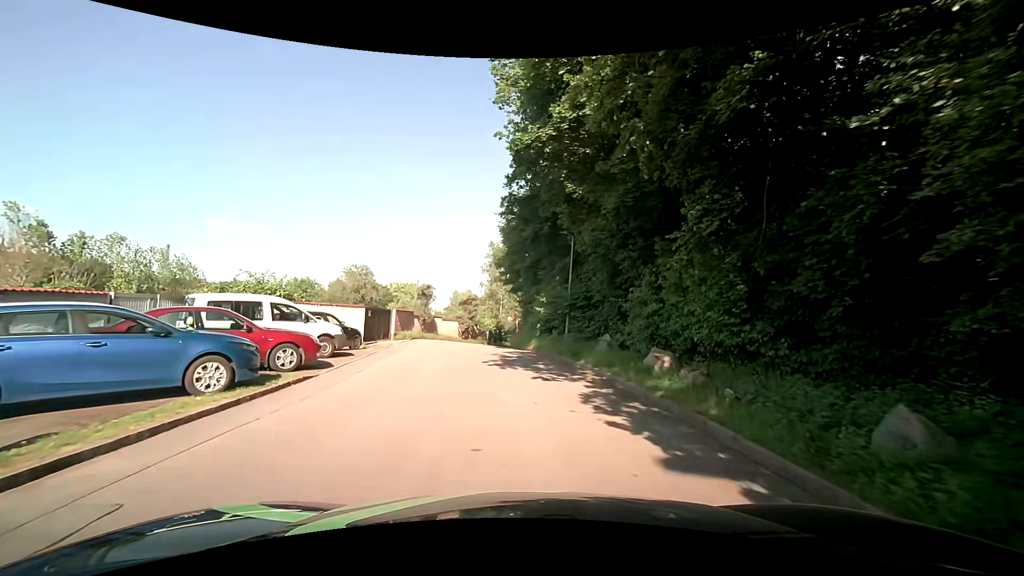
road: service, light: Day
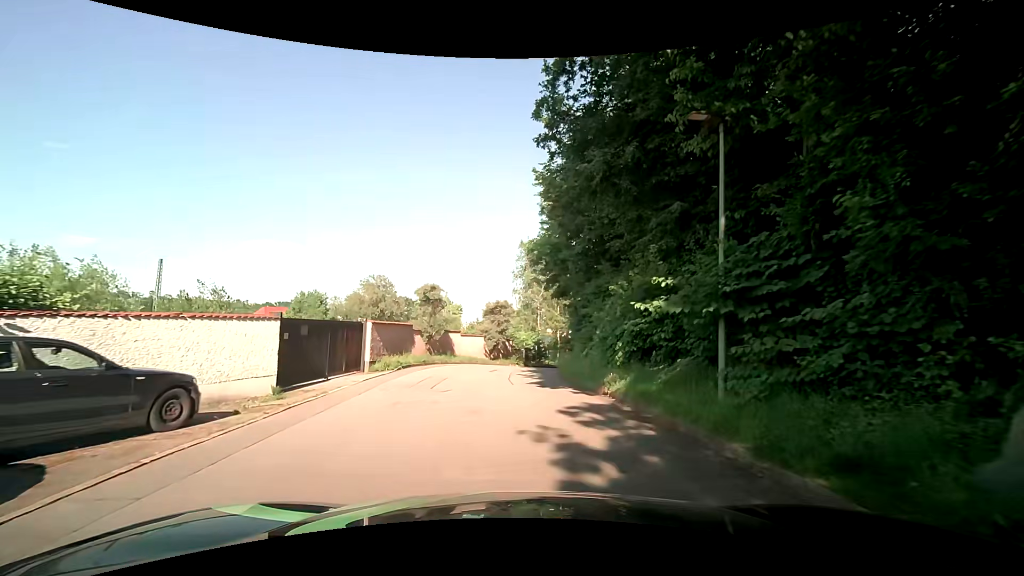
(-0.4, +12.3) m; -5°
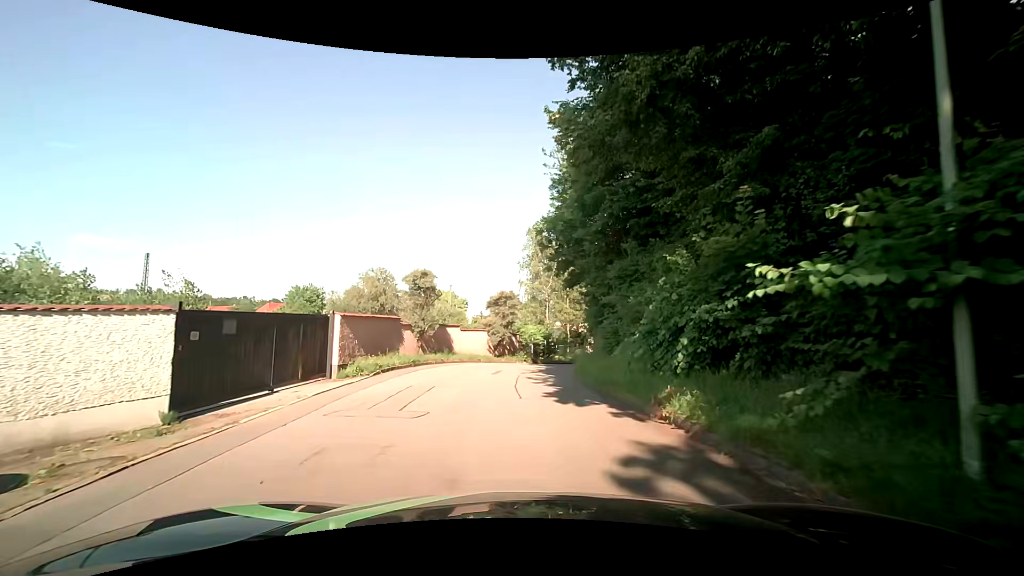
(0.0, +4.1) m; -1°
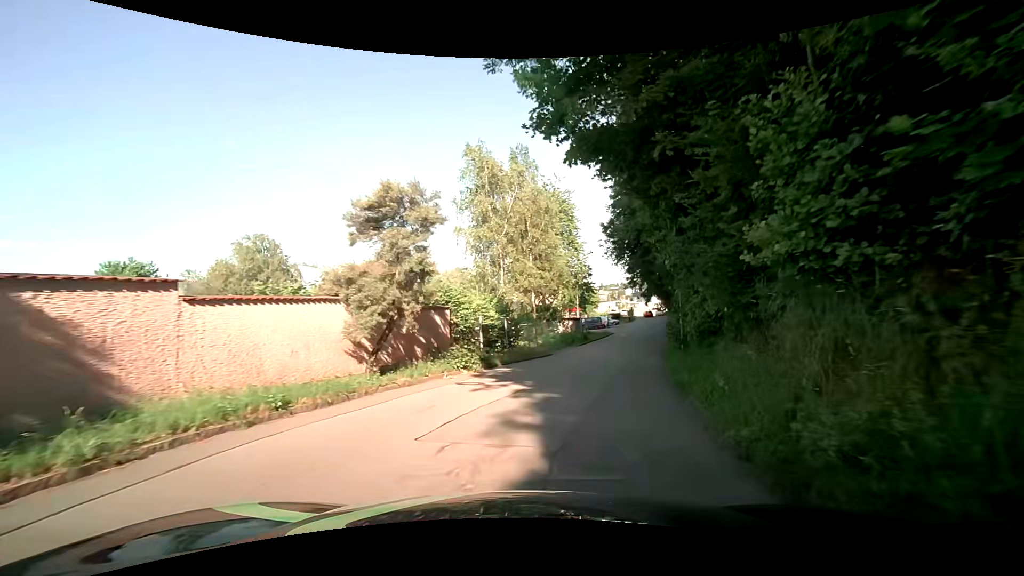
(+0.4, +21.6) m; +4°
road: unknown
(+1, +10) (+4, +20) (+7, +29) (+10, +38) (+14, +48) (+17, +57) (+20, +67) (+23, +76) (+26, +86) (+28, +96) m
